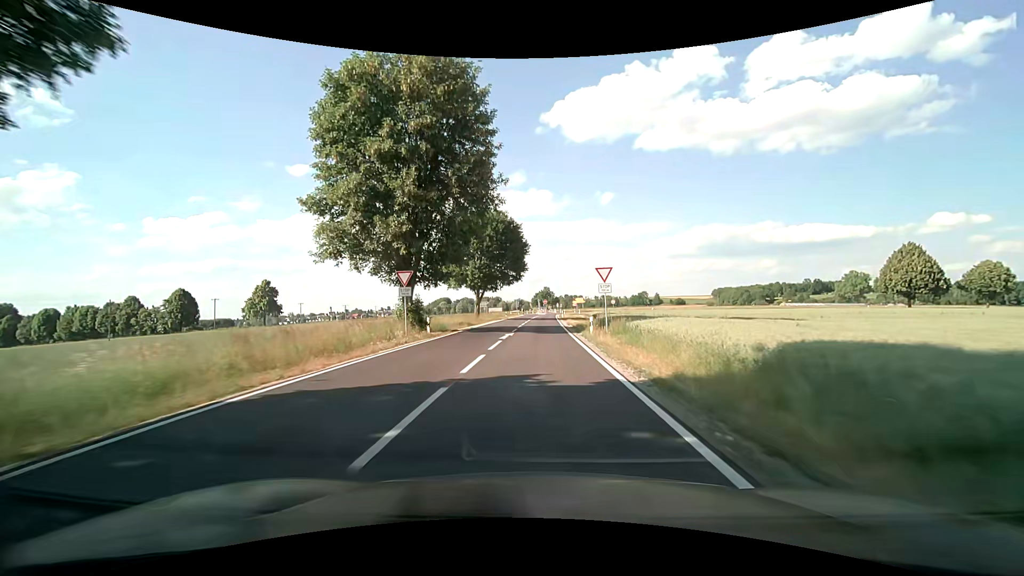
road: secondary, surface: asphalt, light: Day
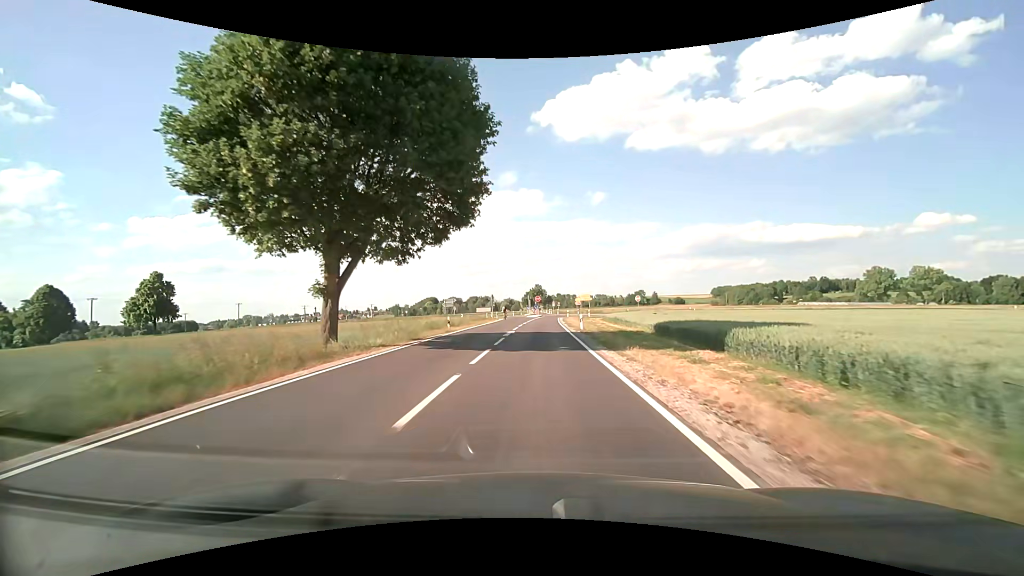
(+0.1, +40.2) m; +1°
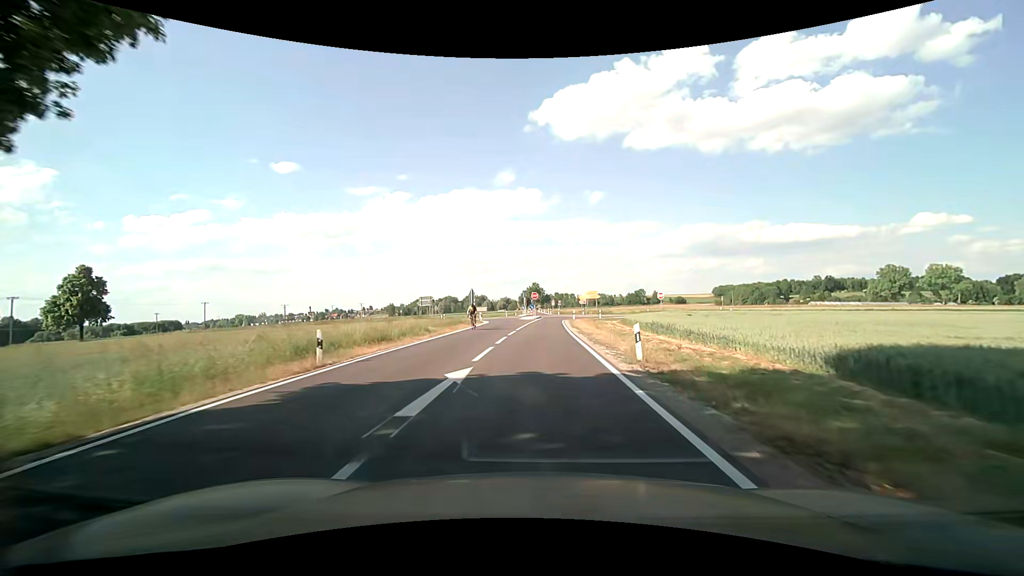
(+0.1, +17.2) m; +1°
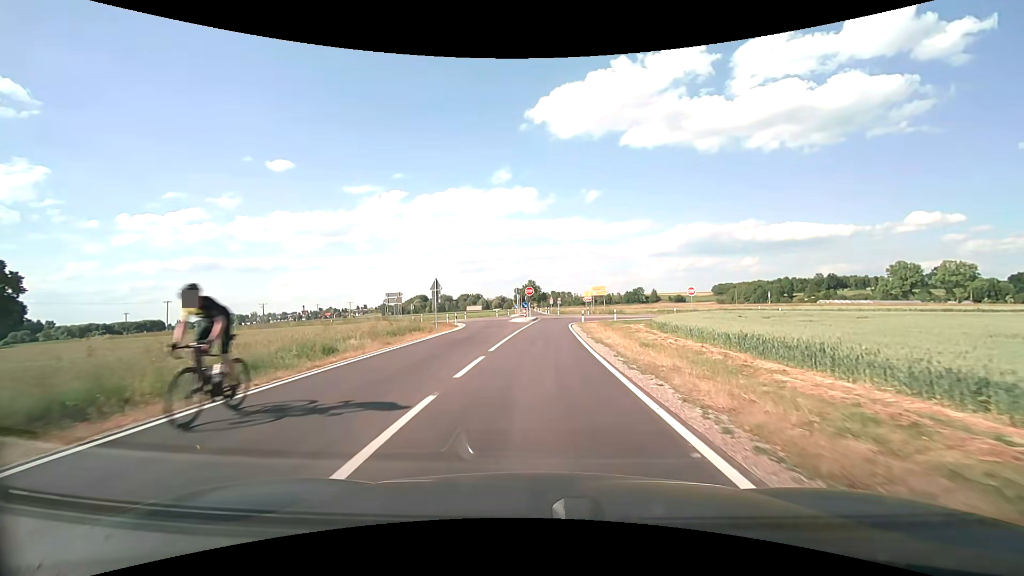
(-0.1, +14.8) m; 0°
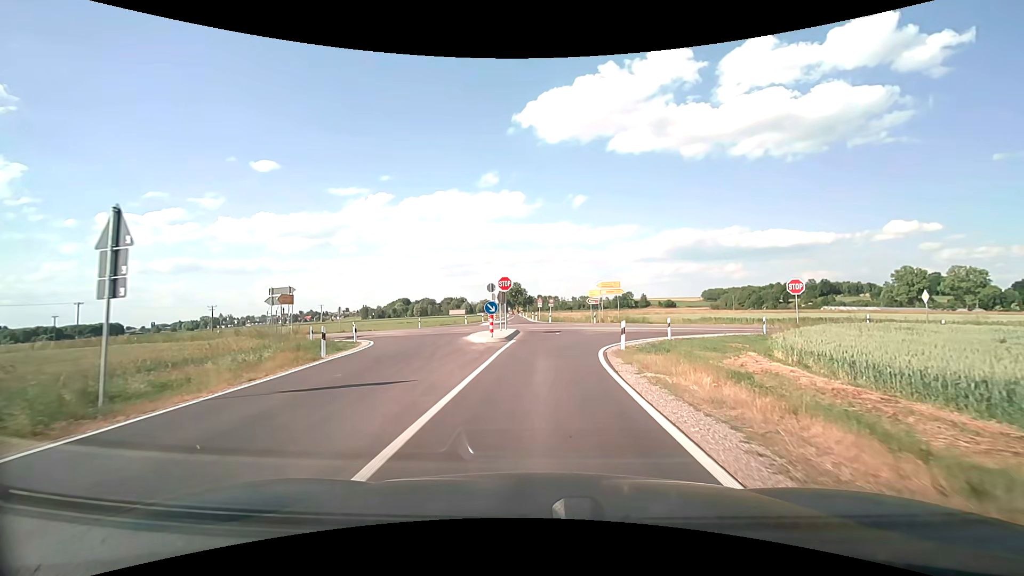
(+0.2, +23.3) m; +1°
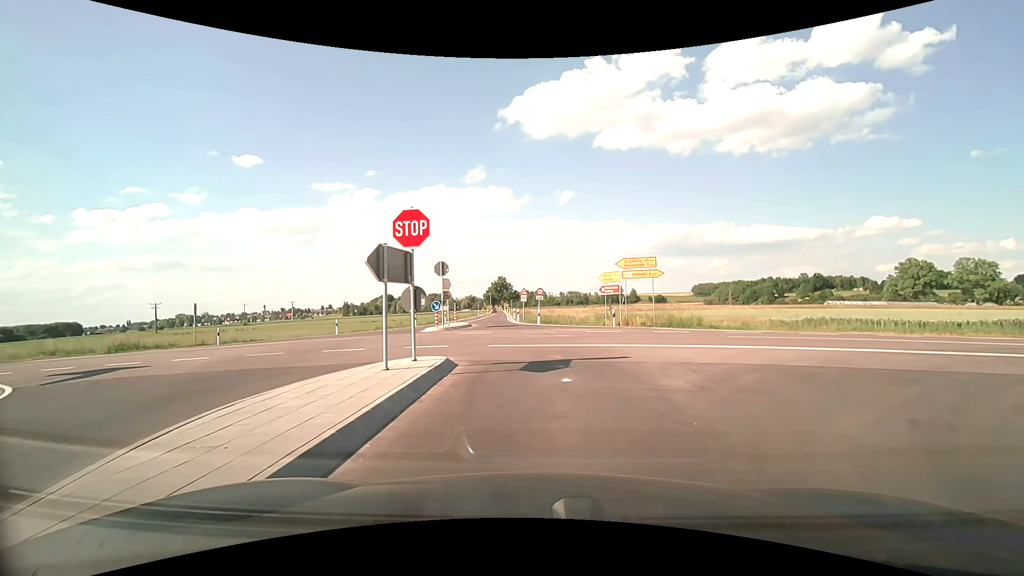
(+0.4, +20.2) m; +1°
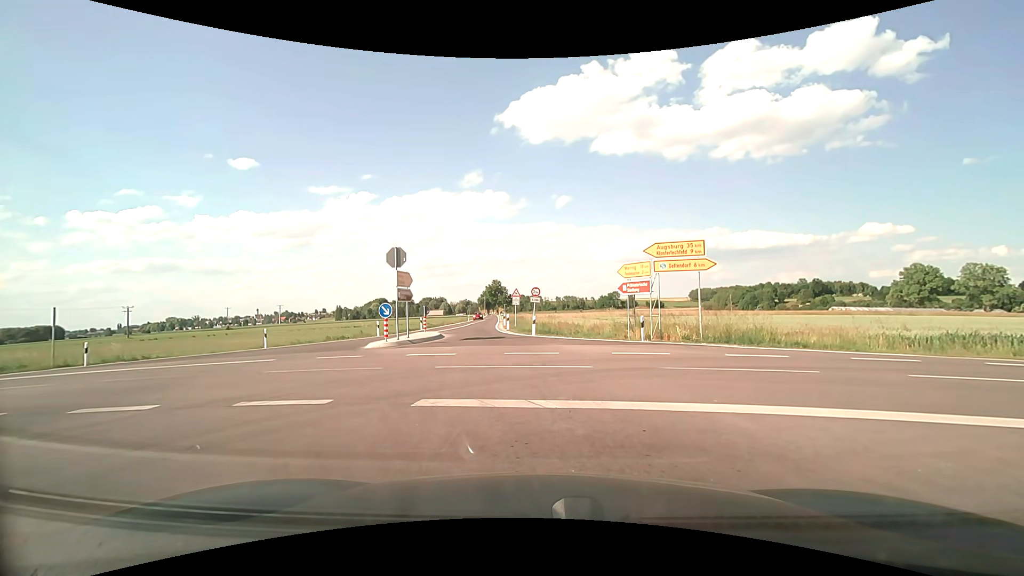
(+0.1, +9.0) m; +1°
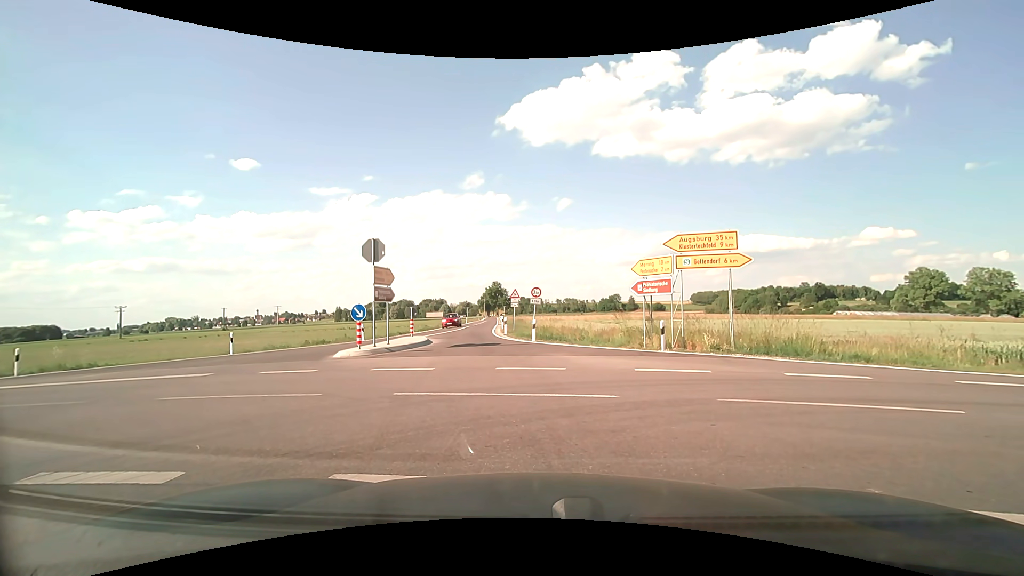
(0.0, +3.1) m; 0°
(-3, +9) (-12, +14) (-22, +15) (-32, +16) (-42, +16) (-52, +17) (-61, +18) (-71, +19) (-81, +20) (-91, +21) m
